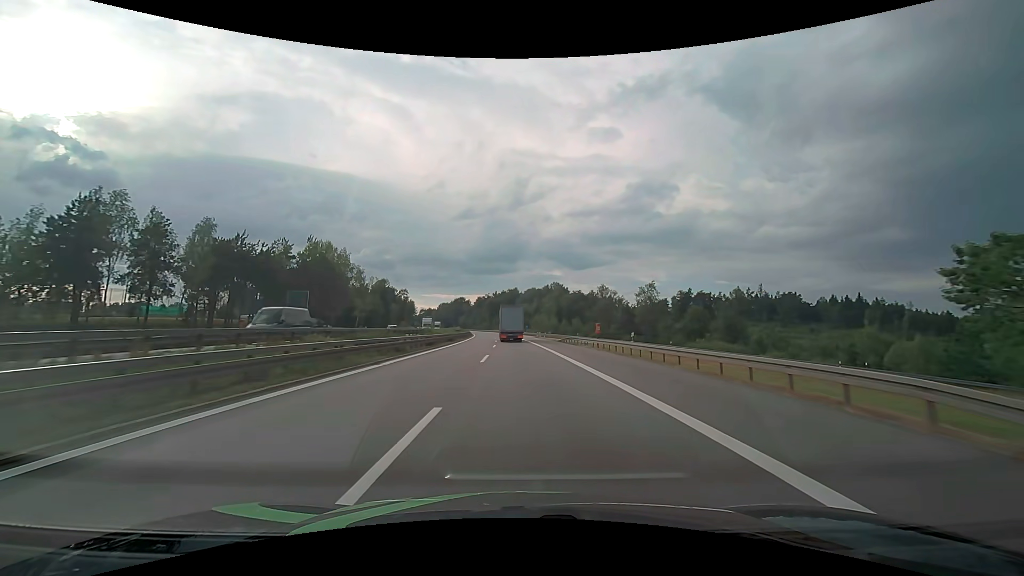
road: motorway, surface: asphalt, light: Day
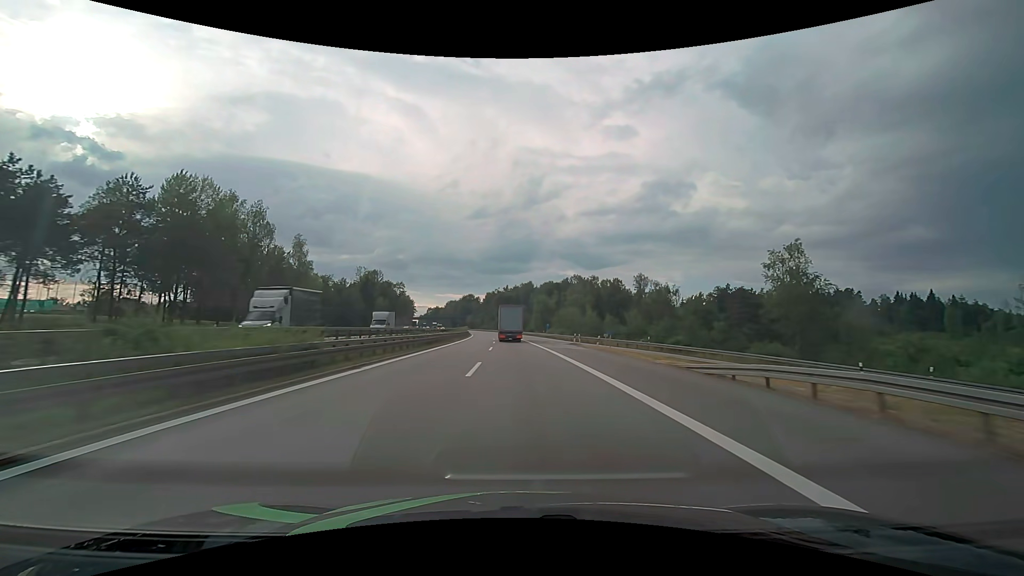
(-0.6, +43.0) m; -2°
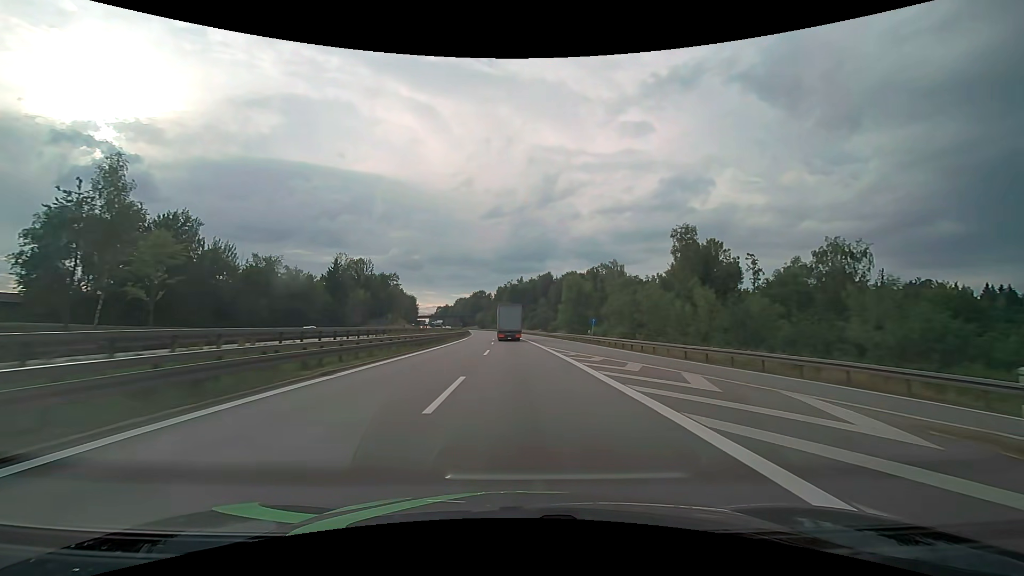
(-0.6, +42.9) m; -2°
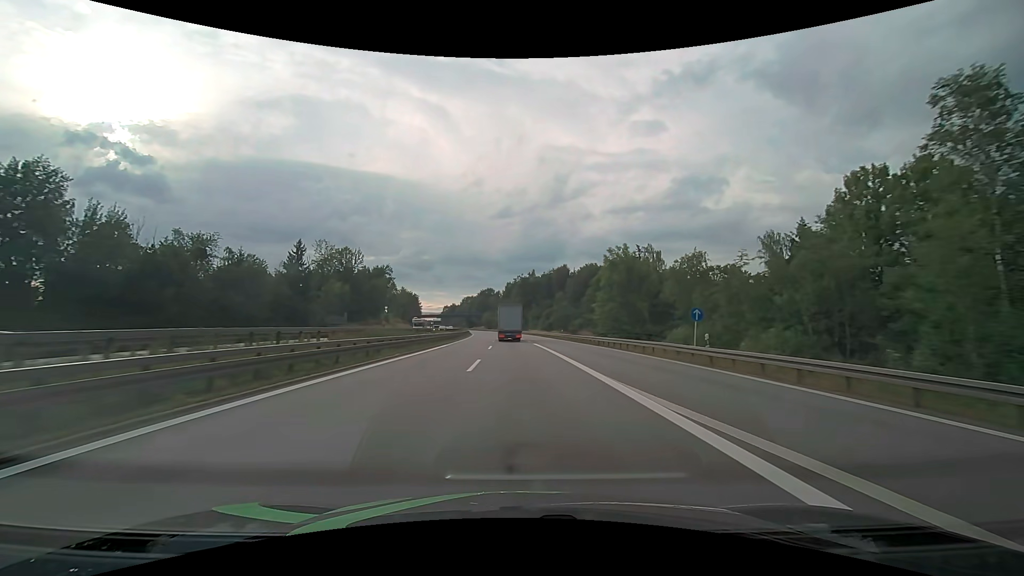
(-0.3, +28.5) m; -1°
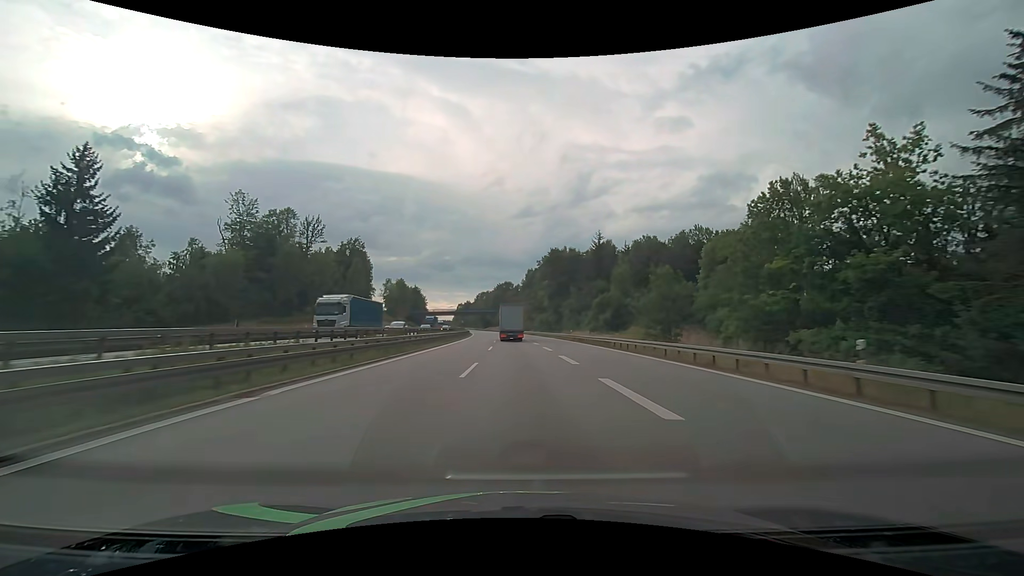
(-1.1, +56.9) m; -2°
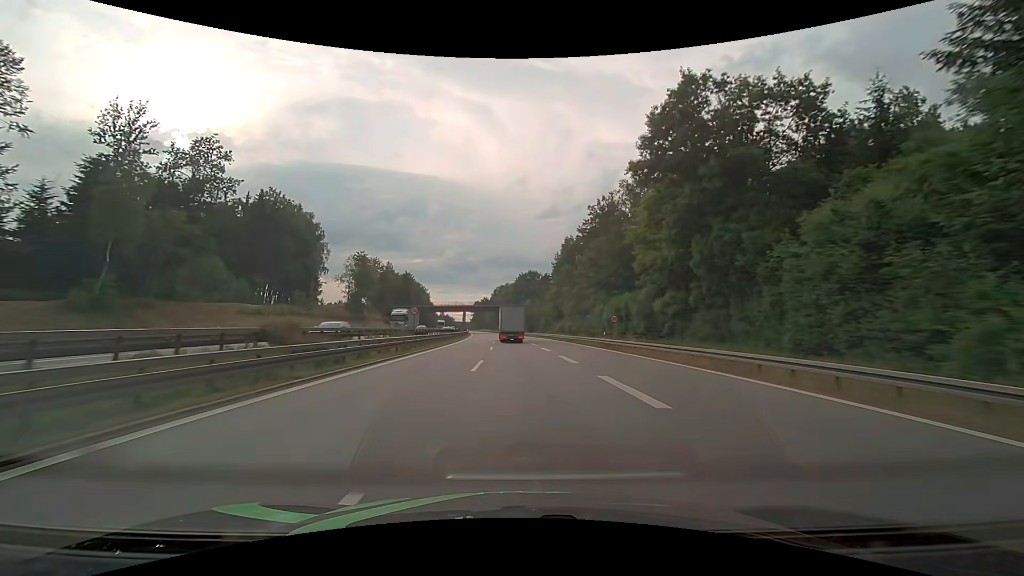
(-1.9, +70.6) m; -3°
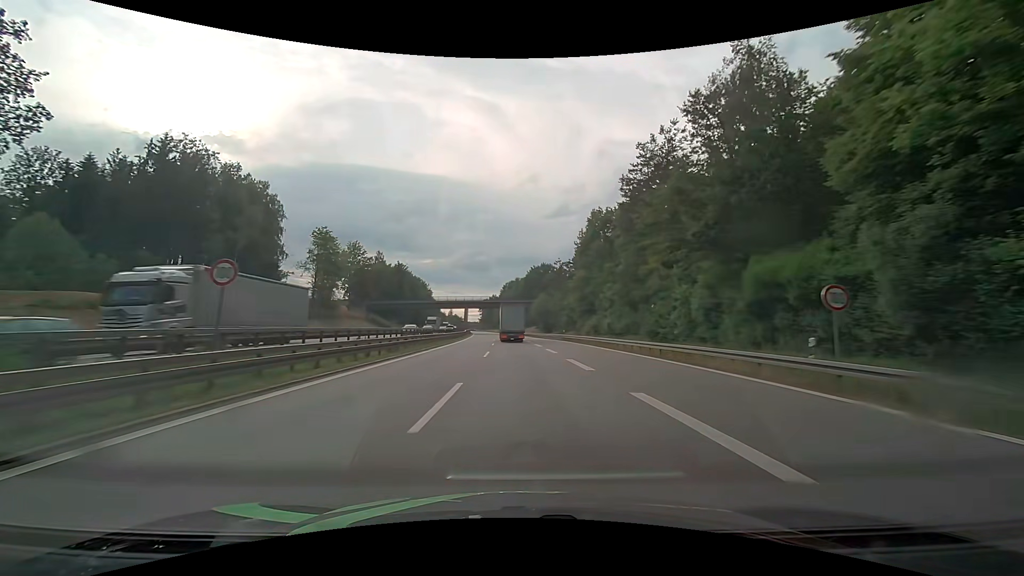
(-0.4, +28.1) m; -1°
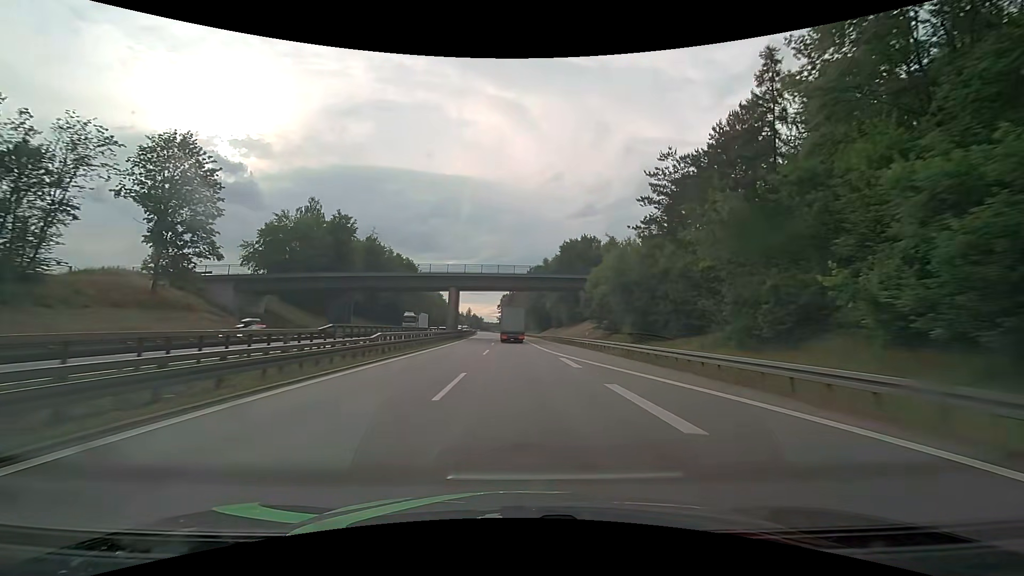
(-1.7, +70.1) m; -3°
(0, +10) (0, +20) (0, +30) (0, +40) (-1, +50) (-1, +60) (-1, +70) (-2, +80) (-2, +90) (-3, +100) m
